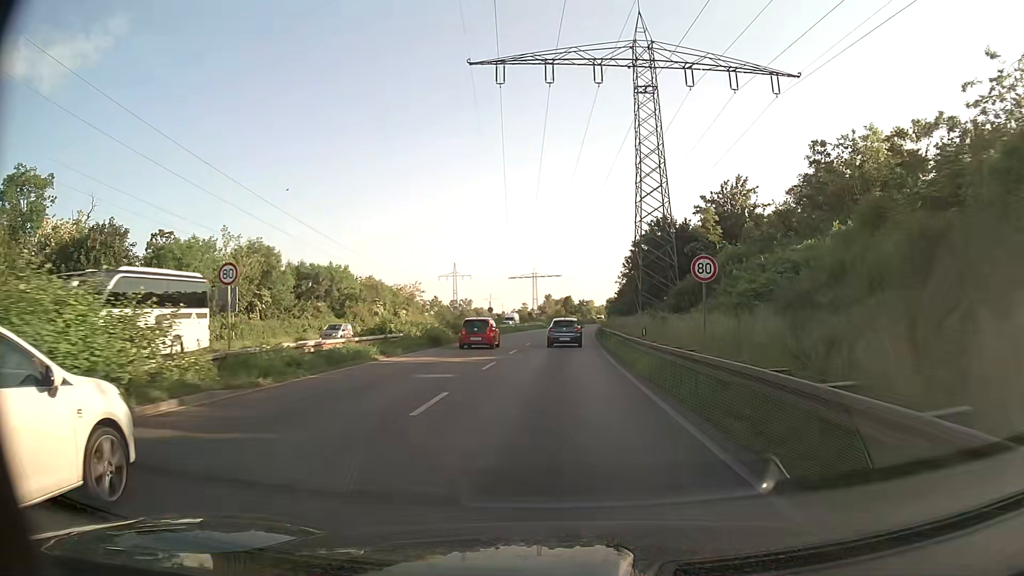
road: trunk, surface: asphalt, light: Day
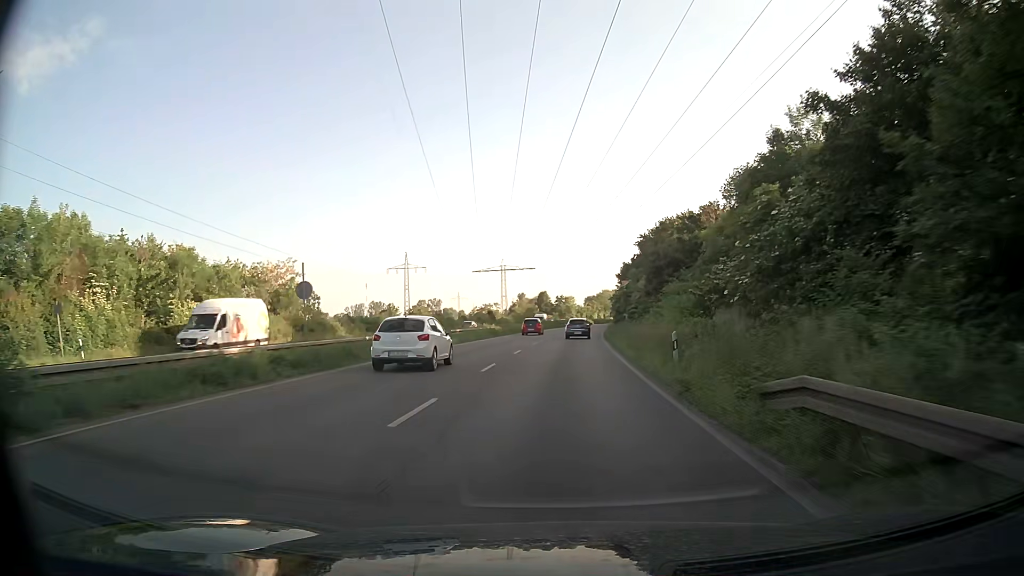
(+1.0, +46.2) m; +2°
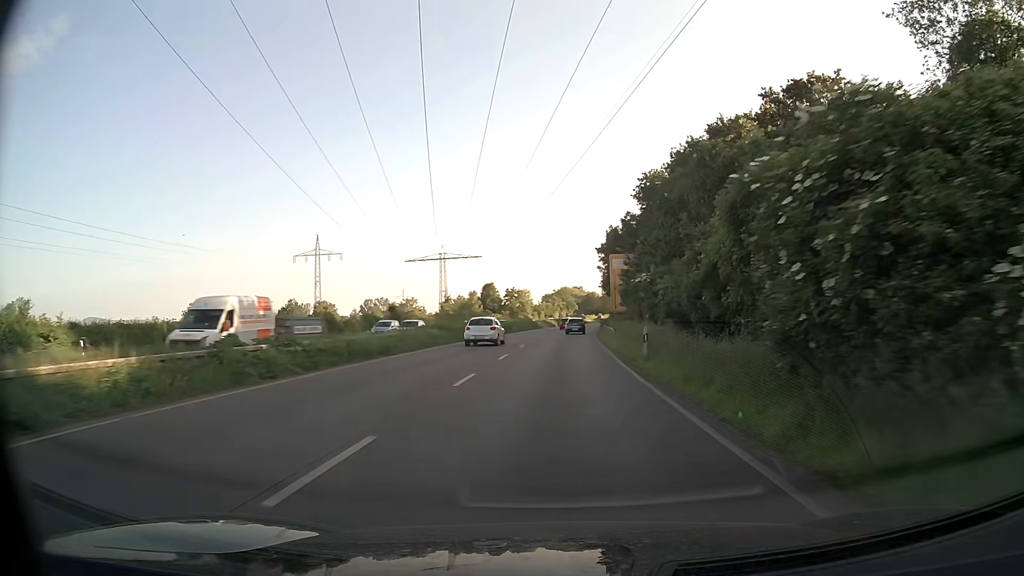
(+1.9, +48.9) m; +4°
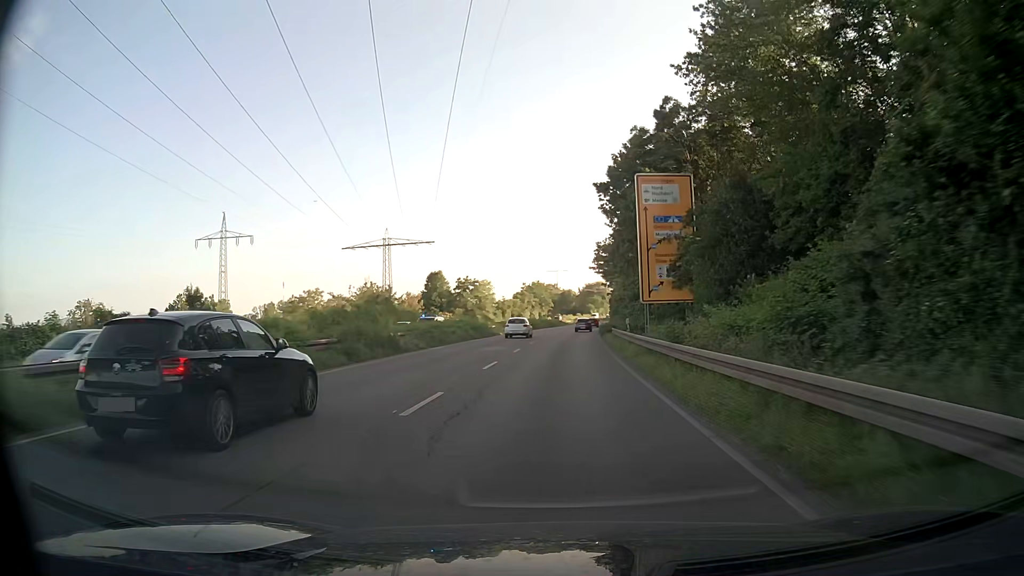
(+1.0, +40.4) m; +3°
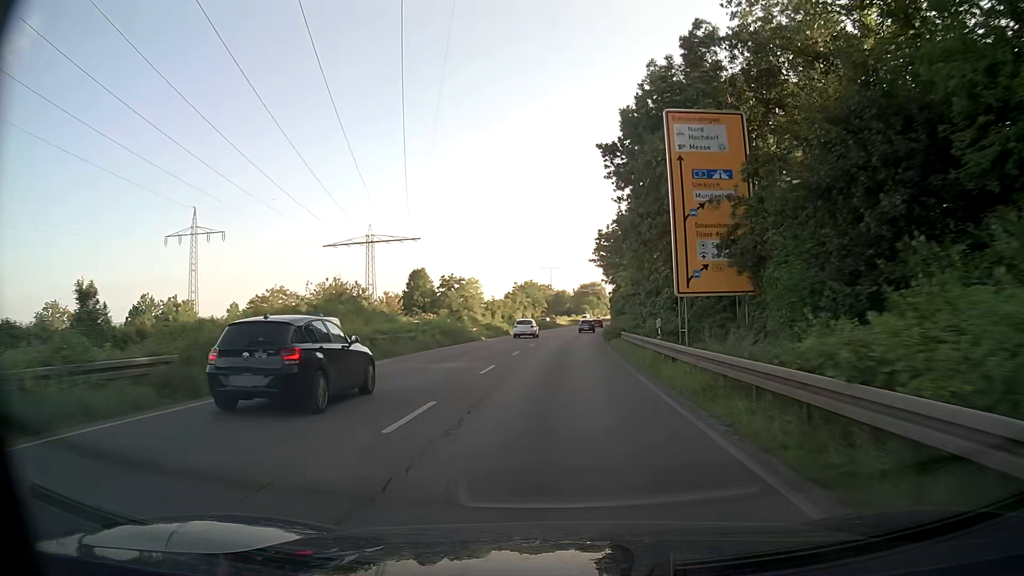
(0.0, +10.2) m; 0°
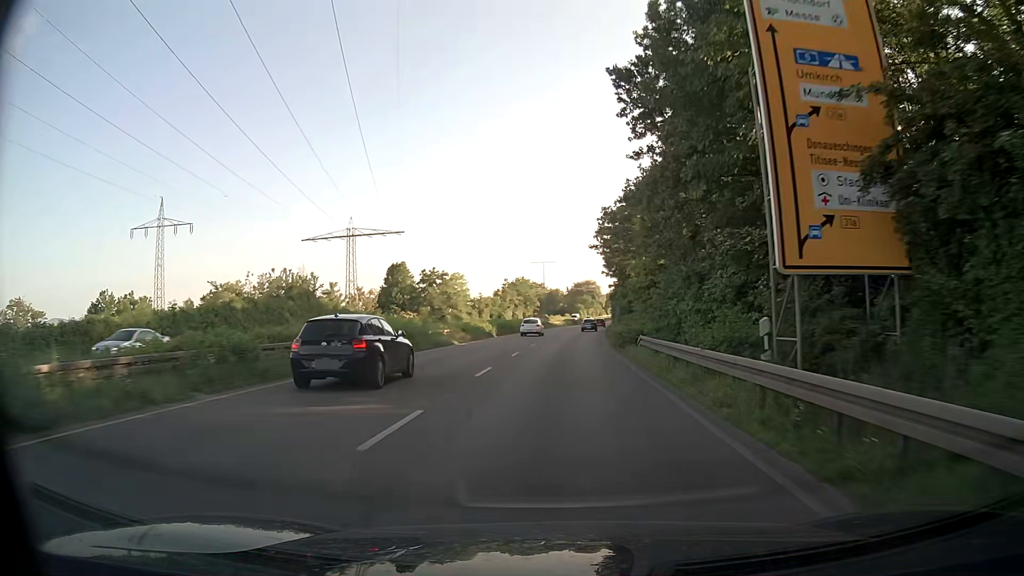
(+0.1, +10.3) m; +1°
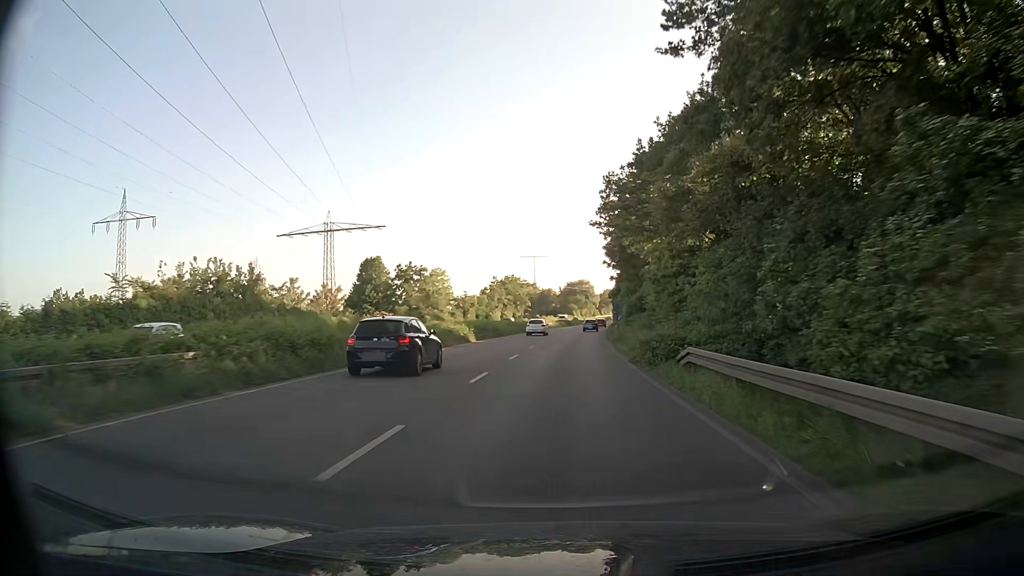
(0.0, +10.3) m; 0°
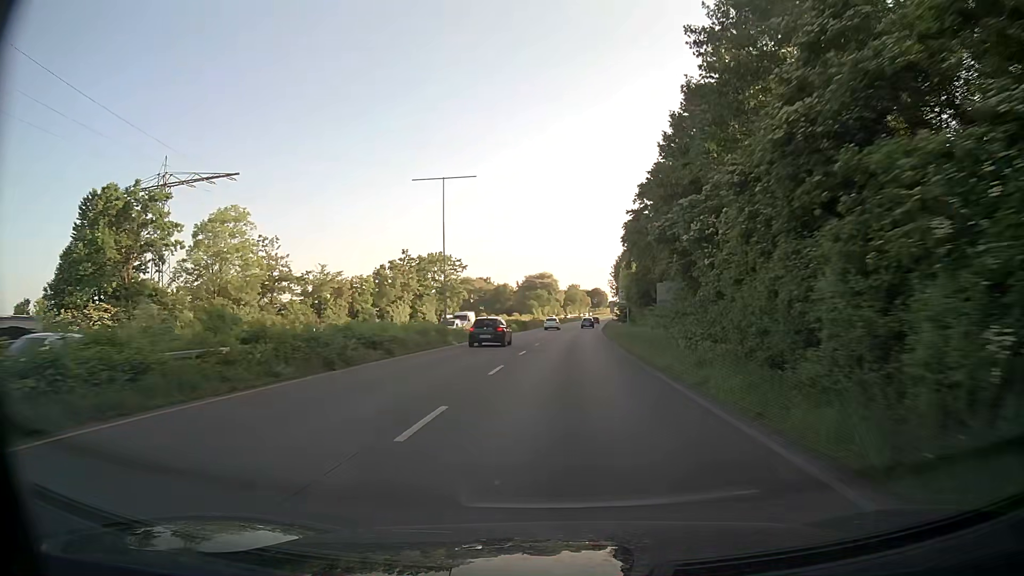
(+1.5, +52.2) m; +3°
(0, +10) (0, +20) (+1, +30) (+1, +40) (+2, +50) (+2, +60) (+3, +70) (+4, +80) (+5, +90) (+6, +100) m
